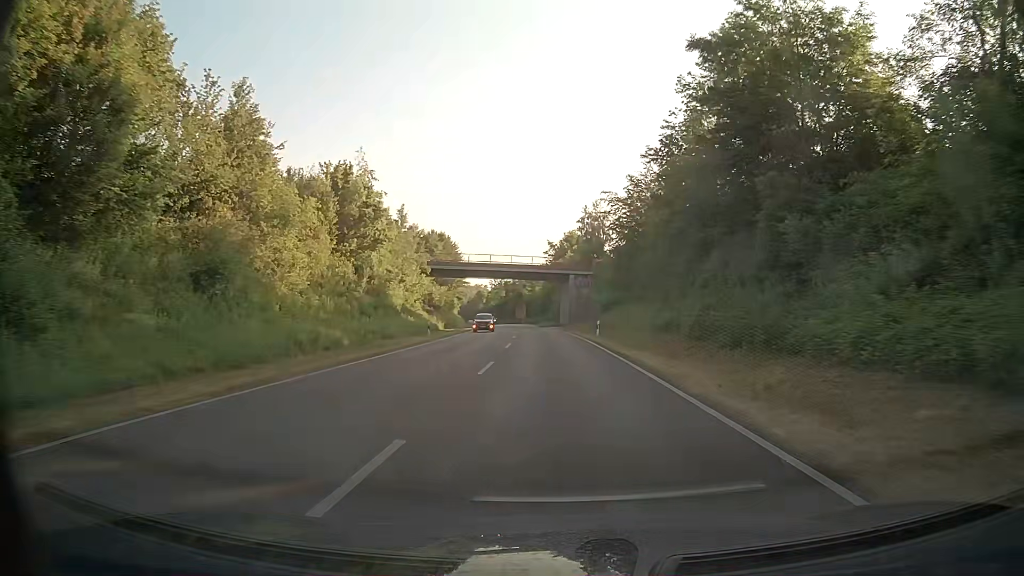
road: primary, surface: asphalt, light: Day
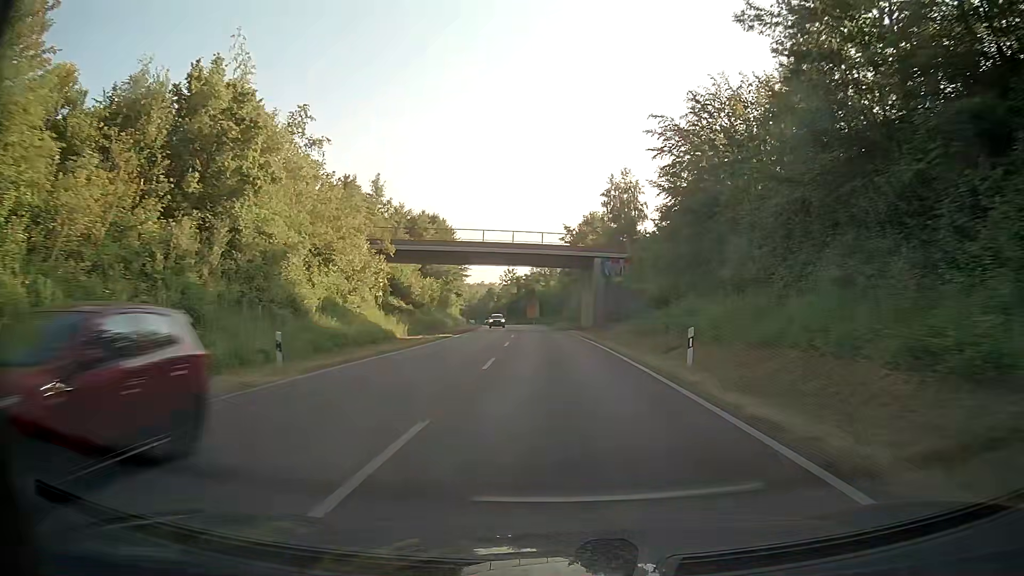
(-0.2, +22.9) m; -1°
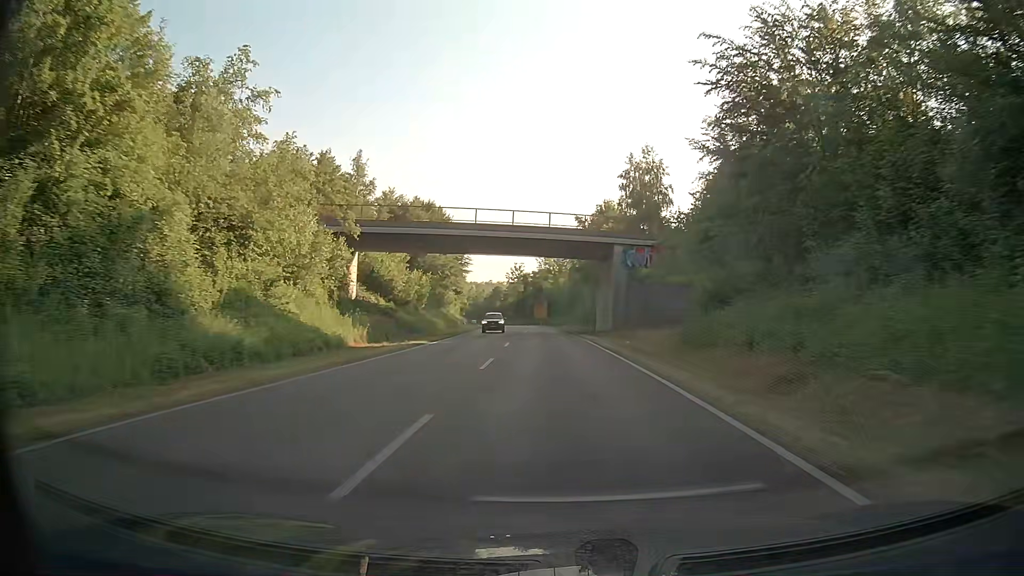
(-0.1, +11.5) m; -1°
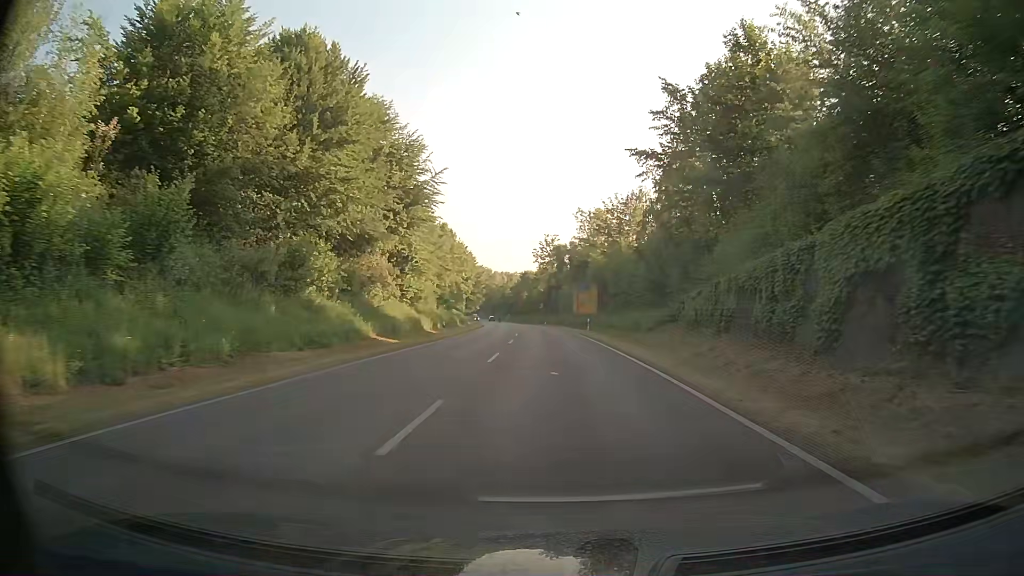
(-2.2, +58.8) m; -4°
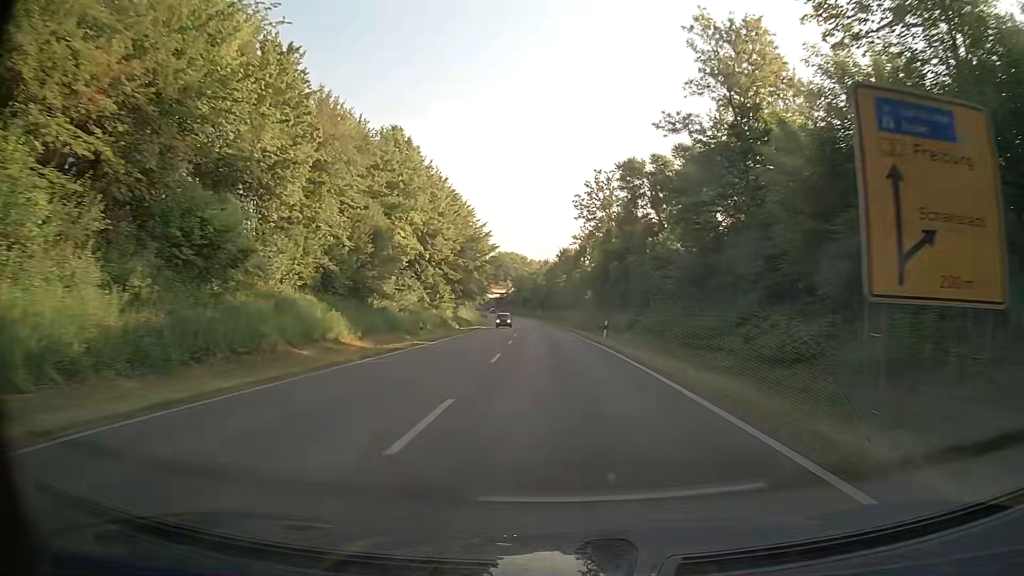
(-1.8, +60.4) m; -4°
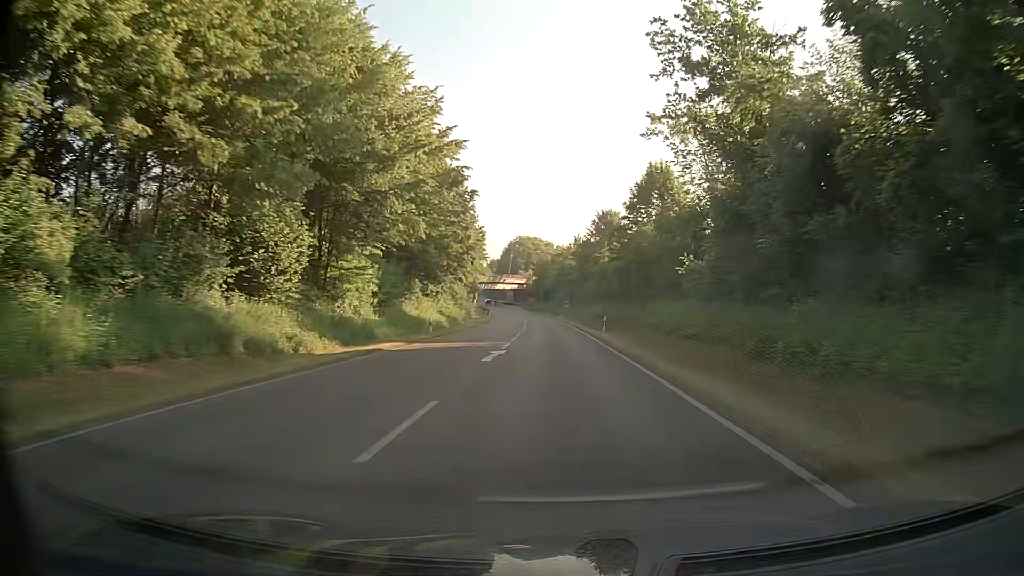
(-1.2, +50.0) m; -3°
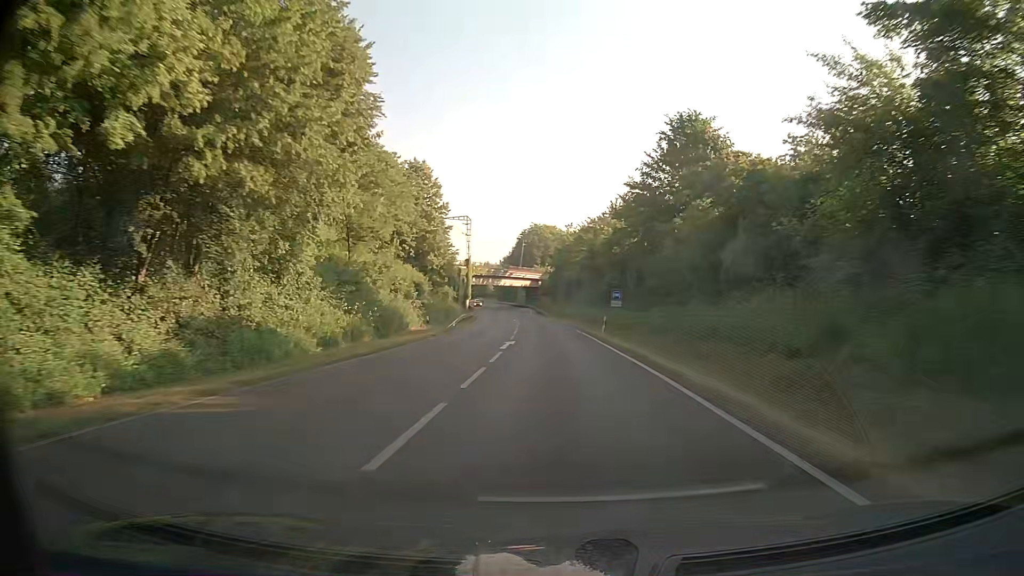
(-0.4, +50.1) m; -1°
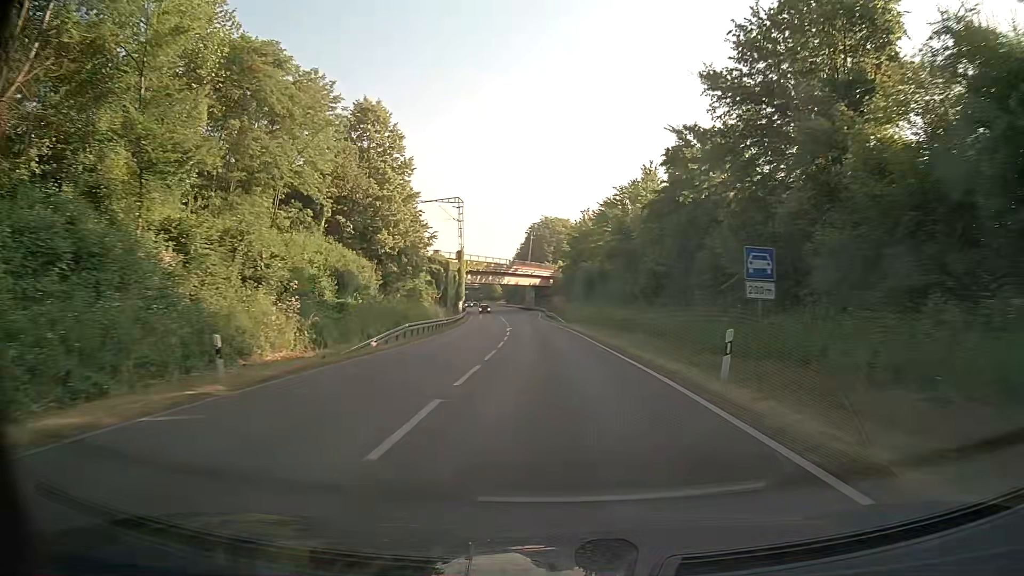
(-0.4, +24.9) m; -1°
(0, +10) (0, +20) (-1, +30) (-1, +40) (-2, +50) (-3, +60) (-4, +70) (-5, +80) (-6, +90) (-7, +100) m
